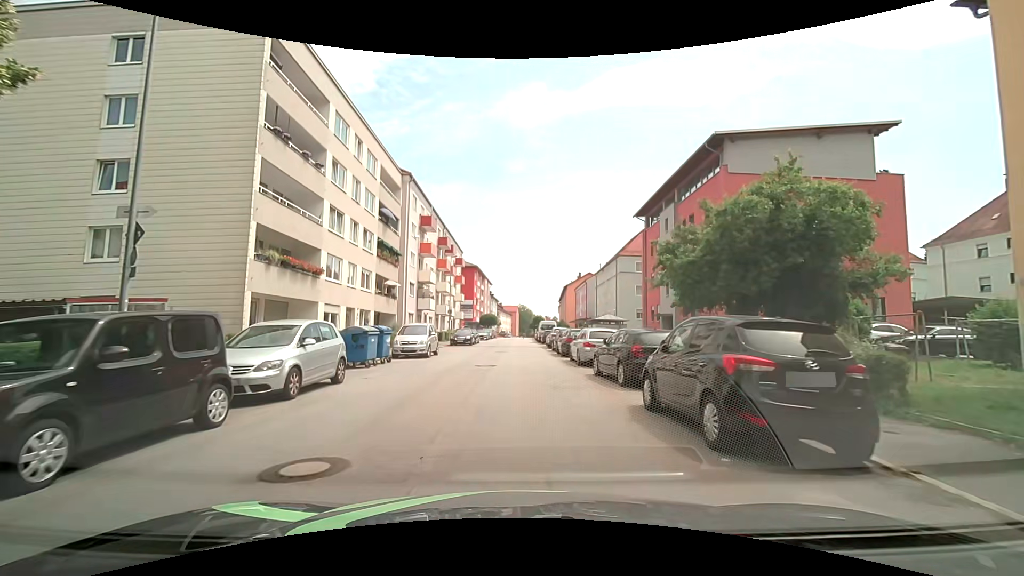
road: tertiary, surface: asphalt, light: Day
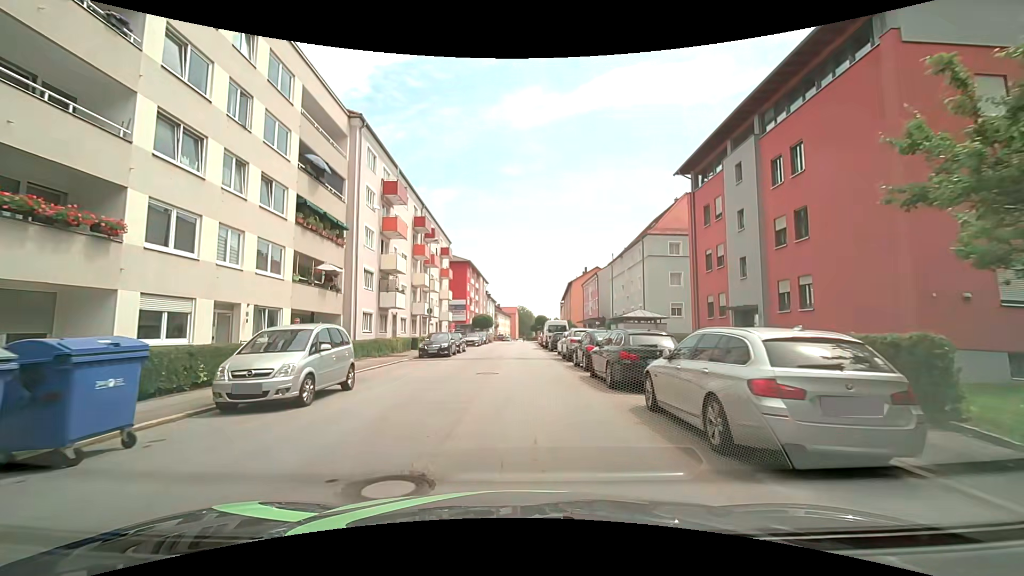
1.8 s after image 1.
(-0.1, +13.2) m; +1°
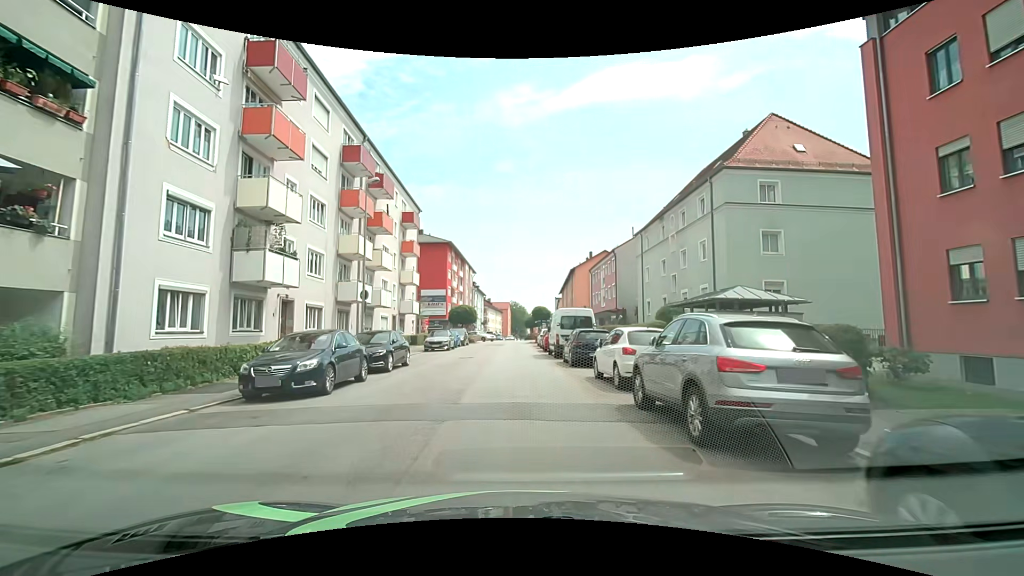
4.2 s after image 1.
(-0.3, +17.8) m; -1°
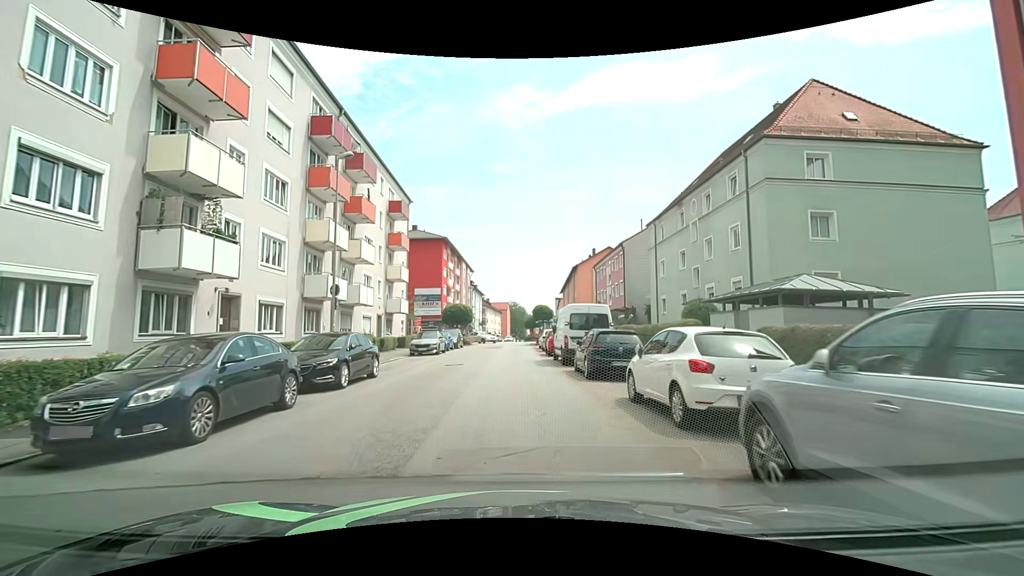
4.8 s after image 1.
(0.0, +4.5) m; +1°
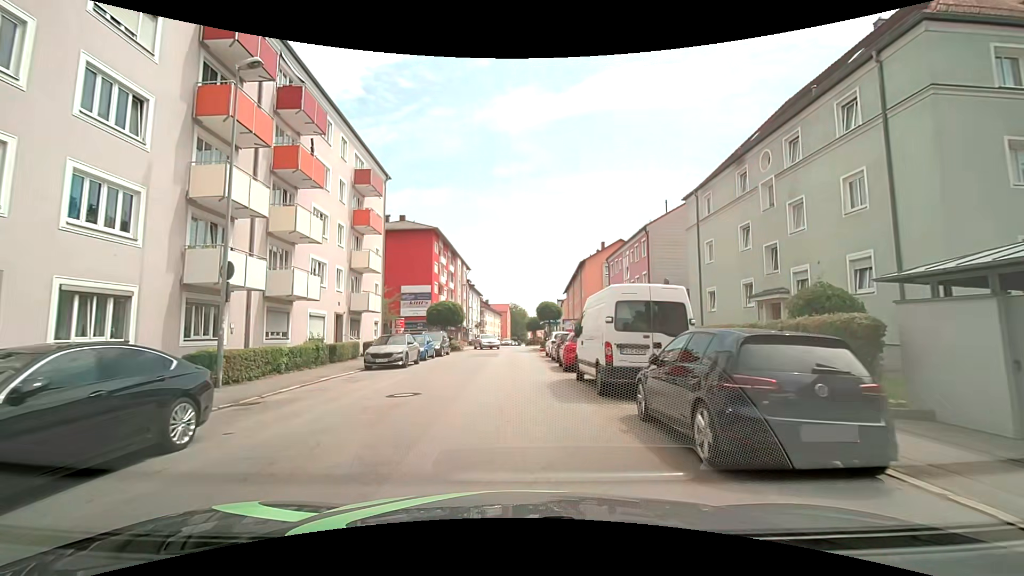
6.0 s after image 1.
(-0.1, +9.0) m; 0°
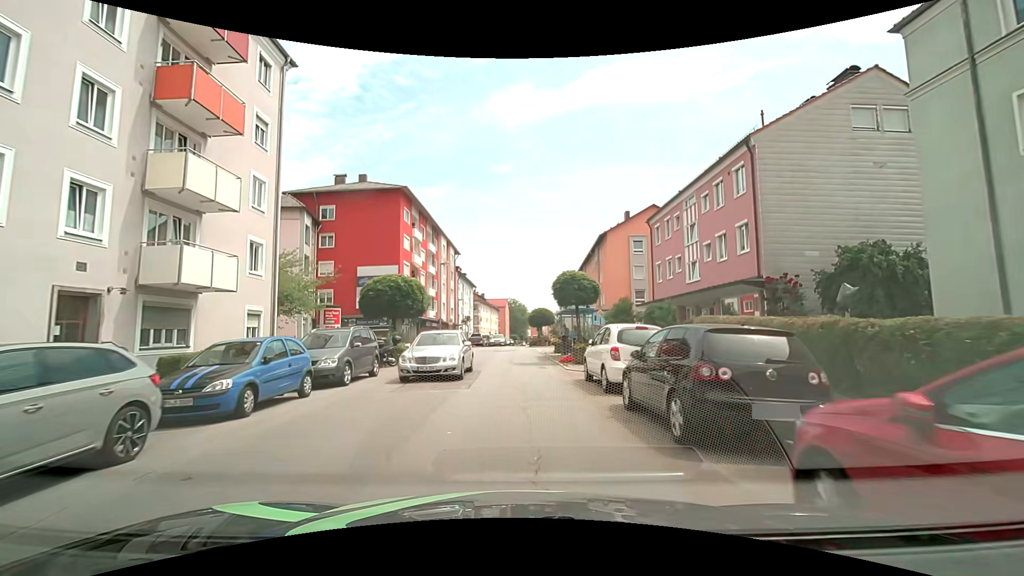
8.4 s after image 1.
(0.0, +18.0) m; 0°
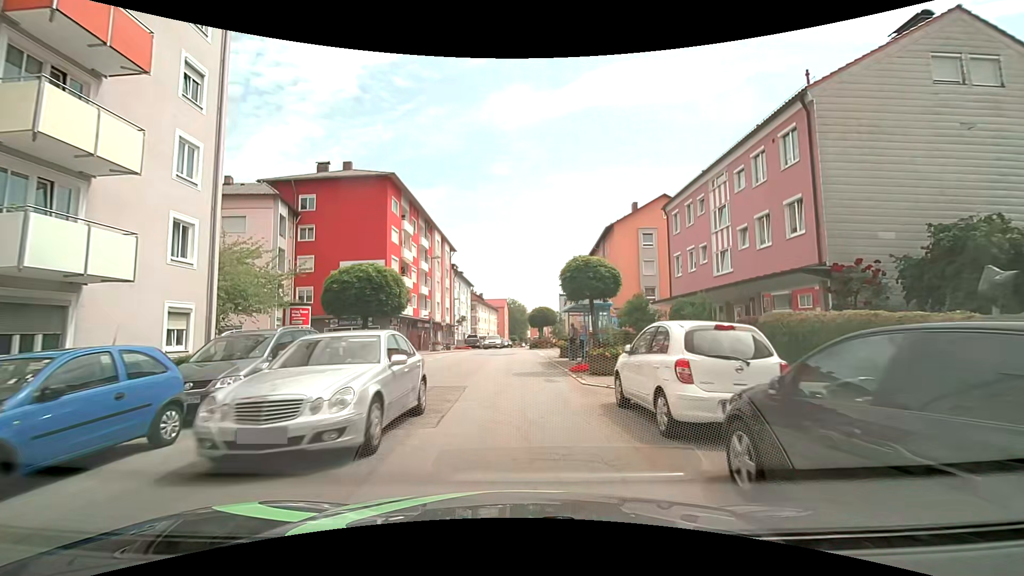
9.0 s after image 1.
(0.0, +4.5) m; +1°
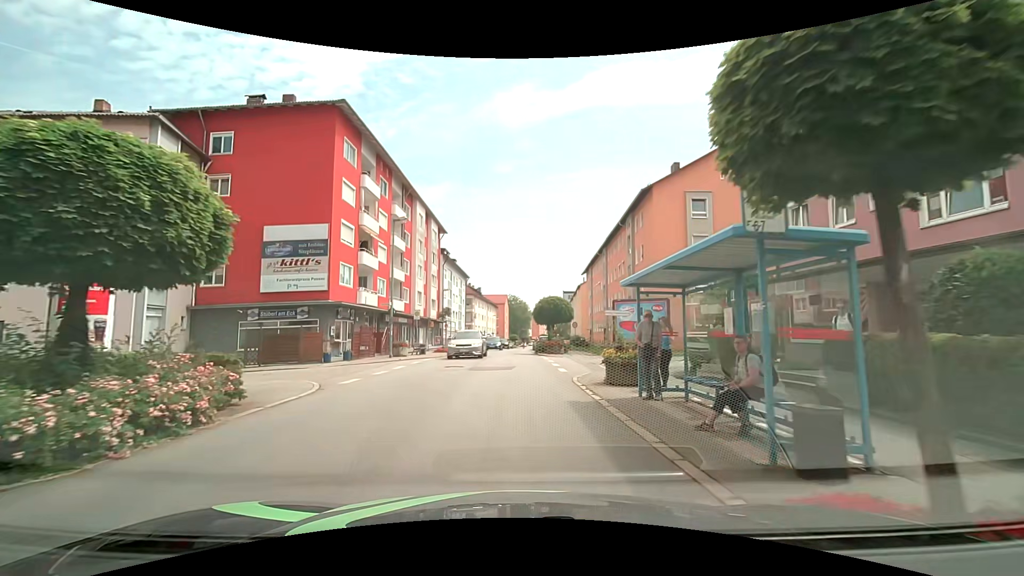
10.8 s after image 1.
(-0.3, +13.5) m; -1°
(0, +10) (0, +20) (0, +30) (0, +40) (0, +50) (0, +60) (0, +70) (0, +80) (0, +90) (+1, +100) m
